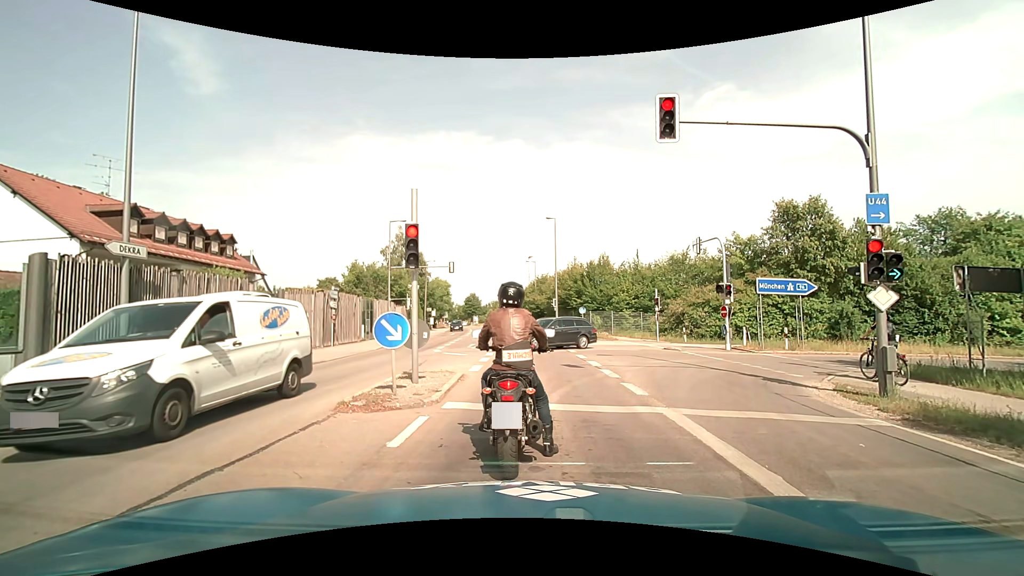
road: secondary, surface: asphalt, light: Day
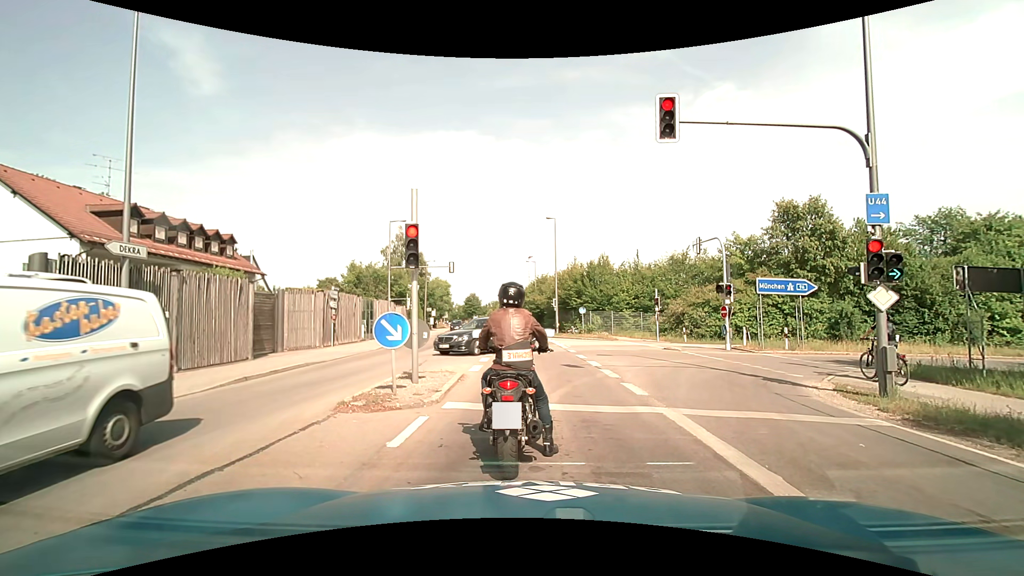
(0.0, 0.0) m; 0°
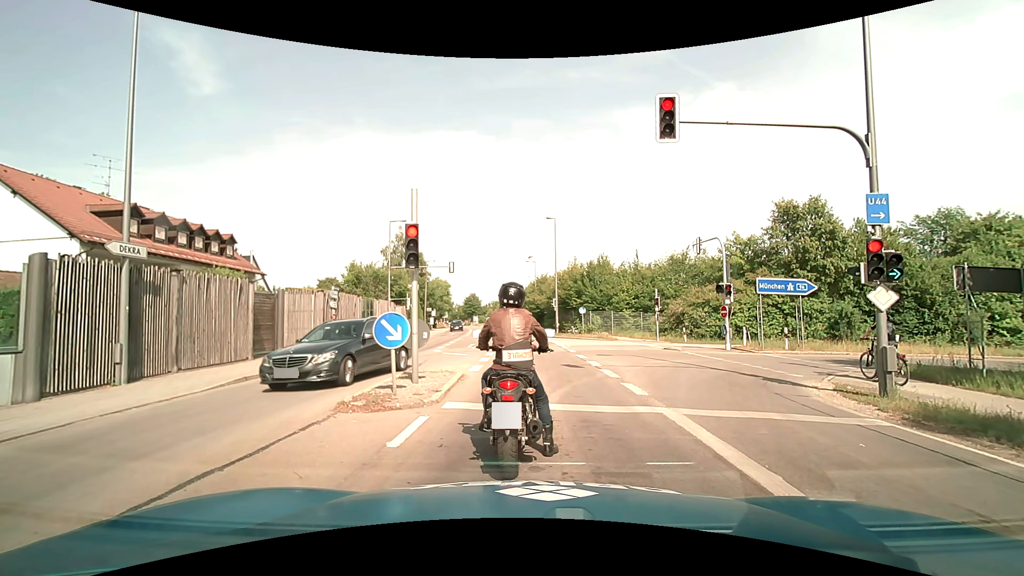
(0.0, 0.0) m; 0°
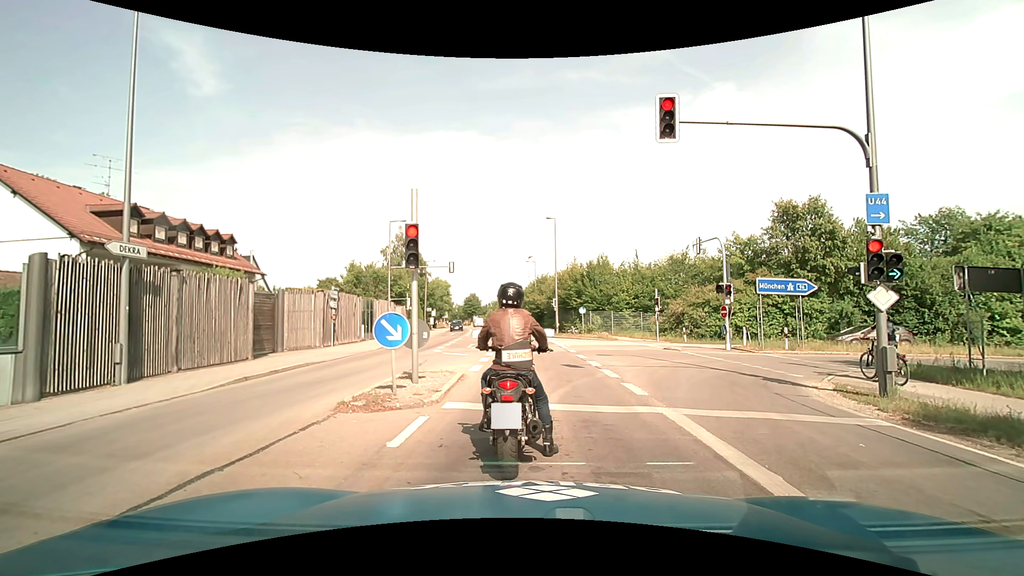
(0.0, 0.0) m; 0°
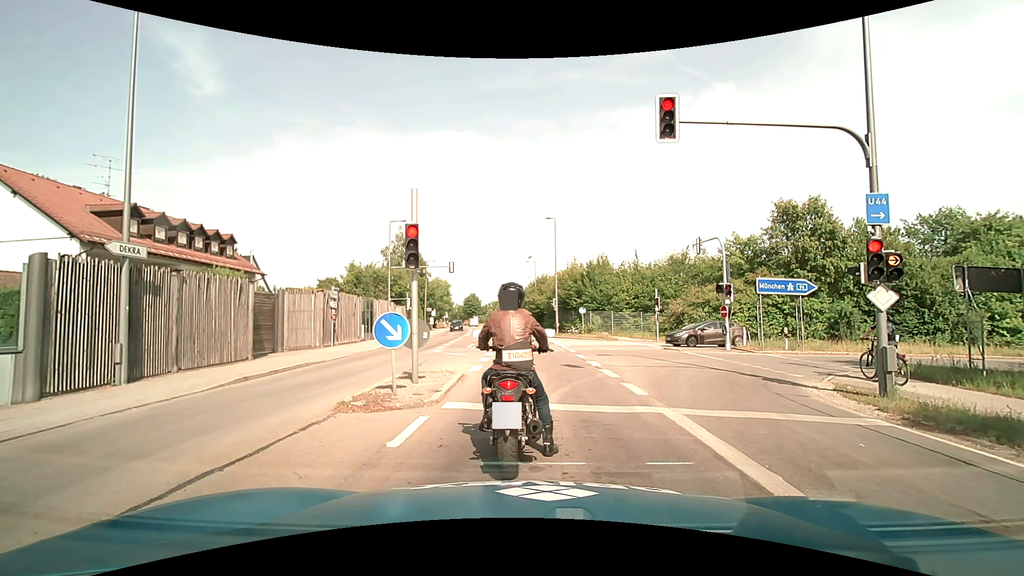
(0.0, 0.0) m; 0°
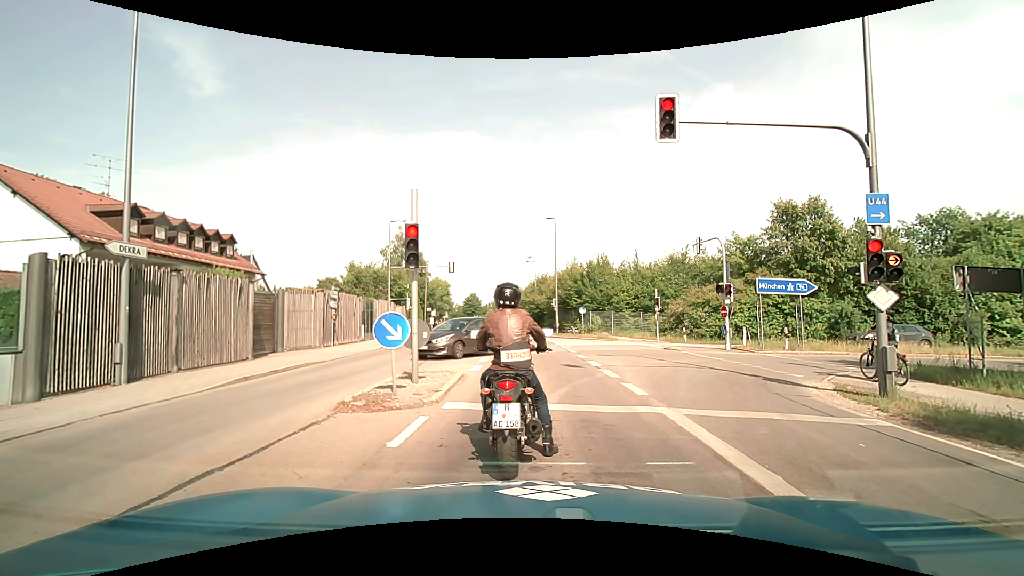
(0.0, 0.0) m; 0°
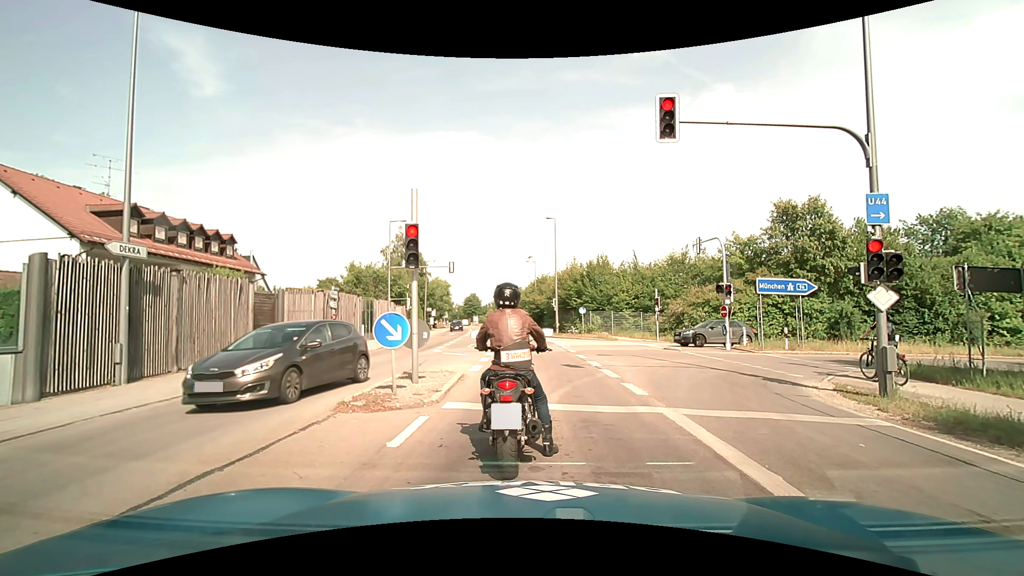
(0.0, 0.0) m; 0°
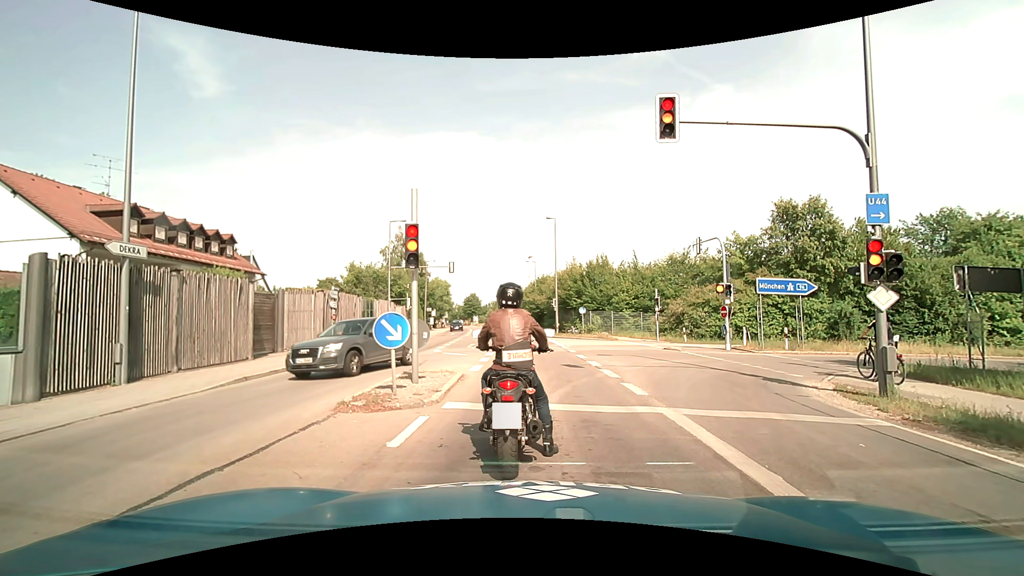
(0.0, 0.0) m; 0°
(0, +10) (0, +20) (-1, +30) (-1, +40) (-2, +50) (-3, +60) (-4, +70) (-6, +80) (-8, +89) (-10, +99) m
